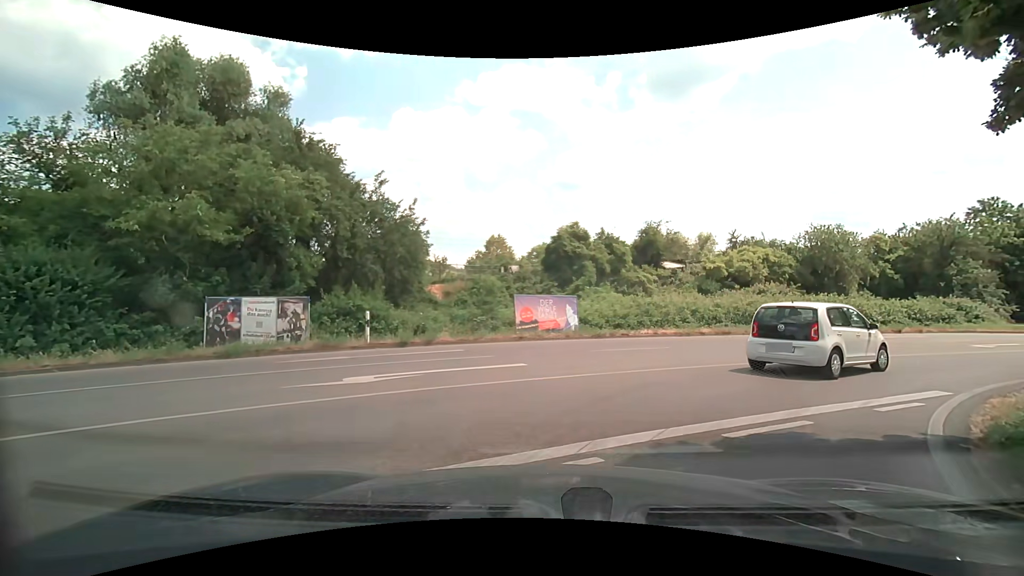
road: primary_link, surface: asphalt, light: Day
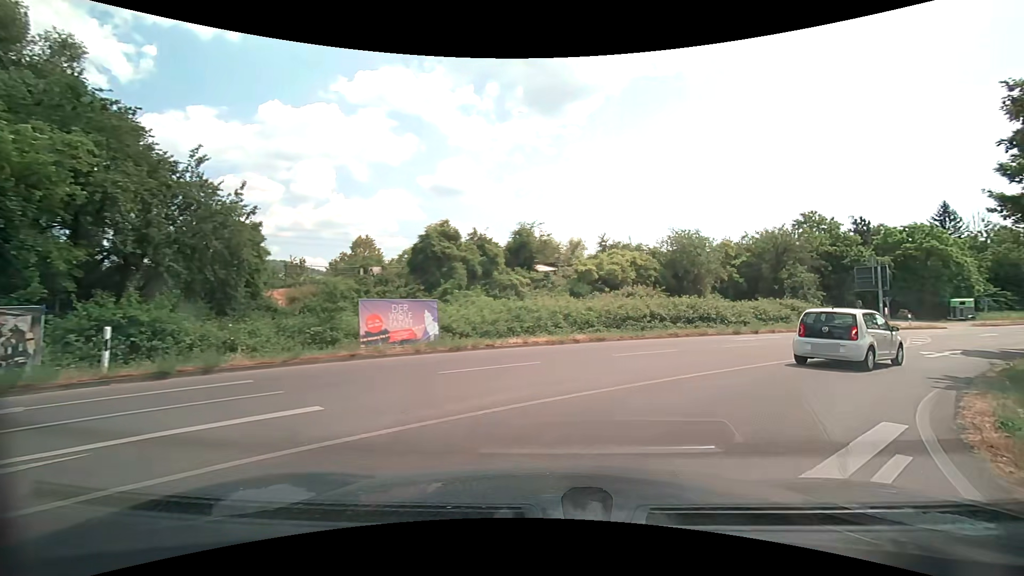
(+0.5, +4.0) m; +14°
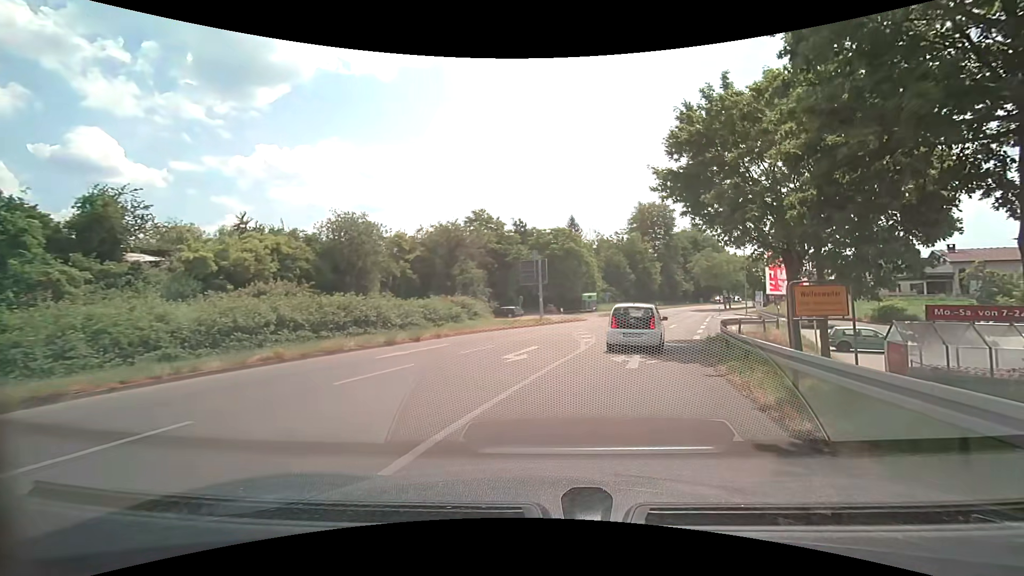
(+3.4, +10.0) m; +34°
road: secondary
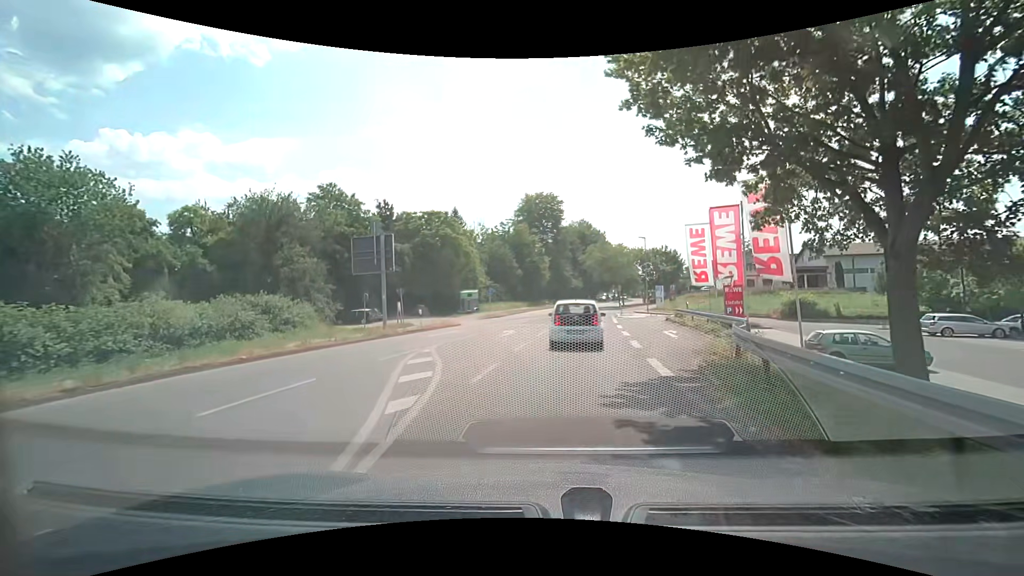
(+1.6, +13.4) m; +12°
